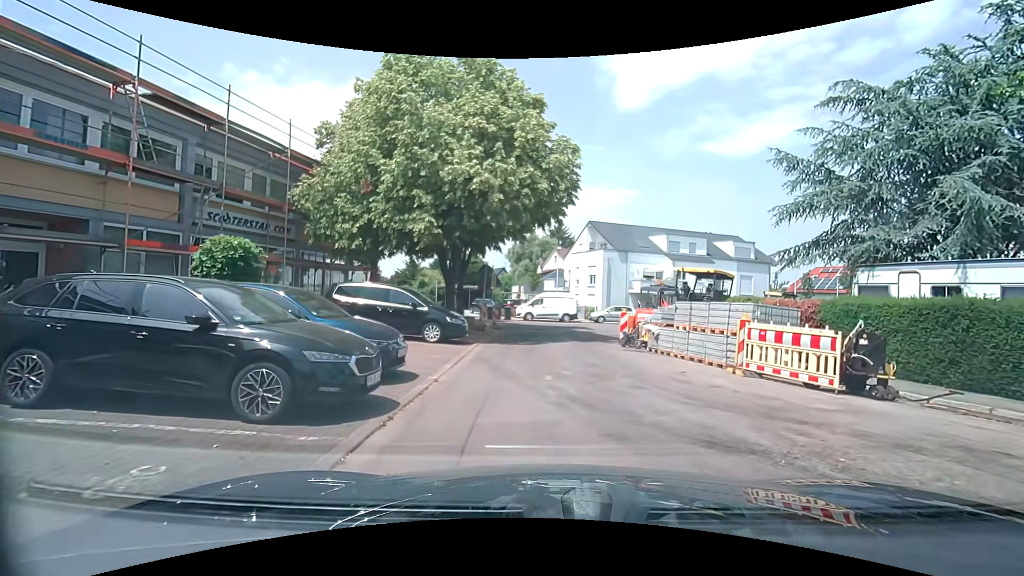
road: residential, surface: asphalt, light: Day
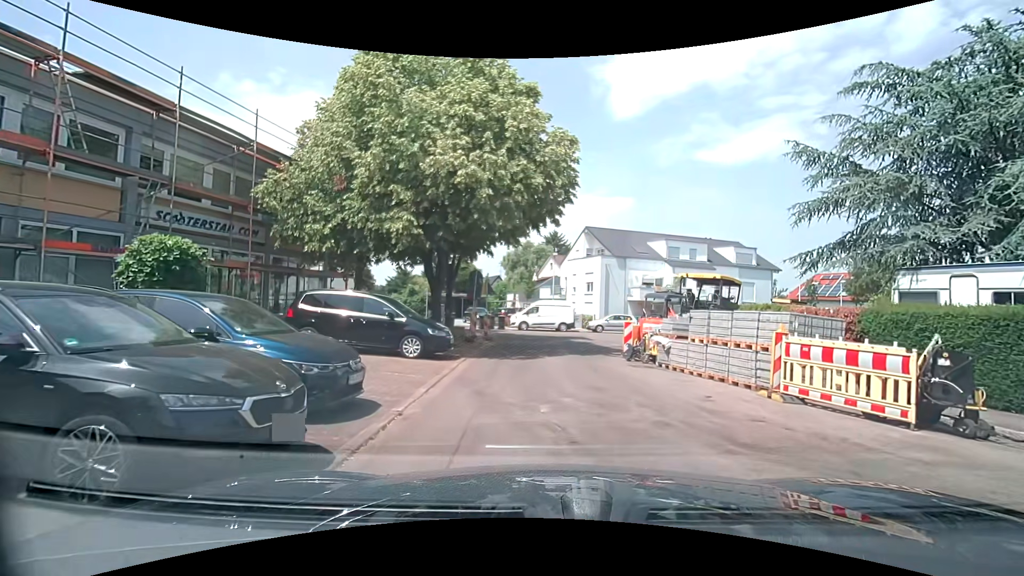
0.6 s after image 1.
(0.0, +1.9) m; -2°
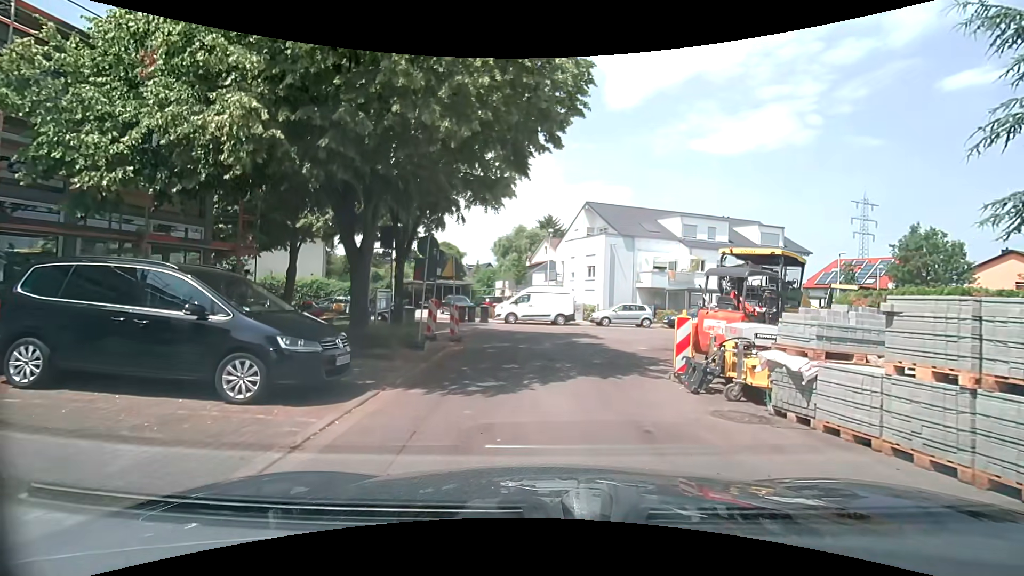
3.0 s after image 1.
(+0.2, +7.4) m; 0°
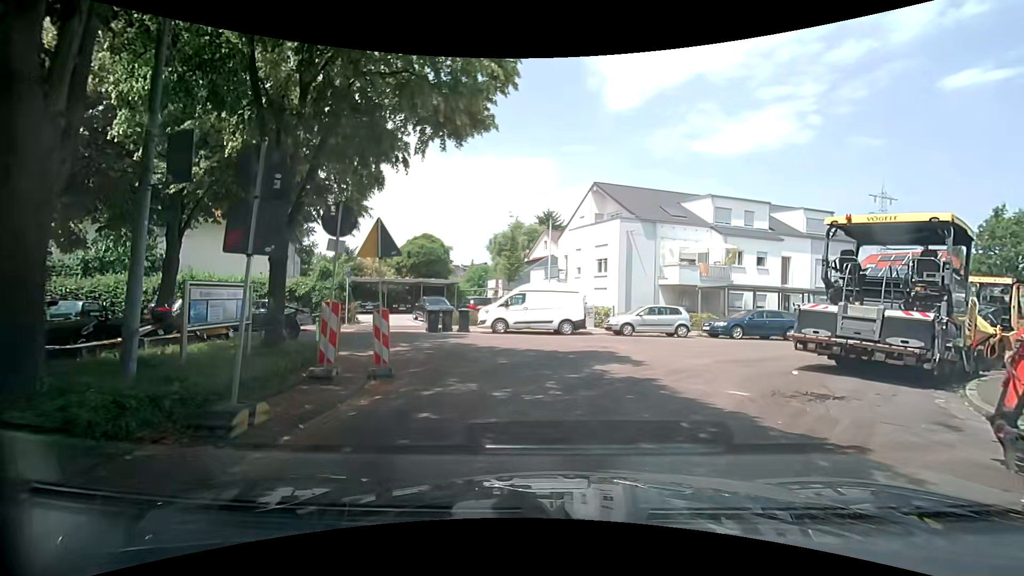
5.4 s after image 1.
(+0.1, +7.8) m; +2°
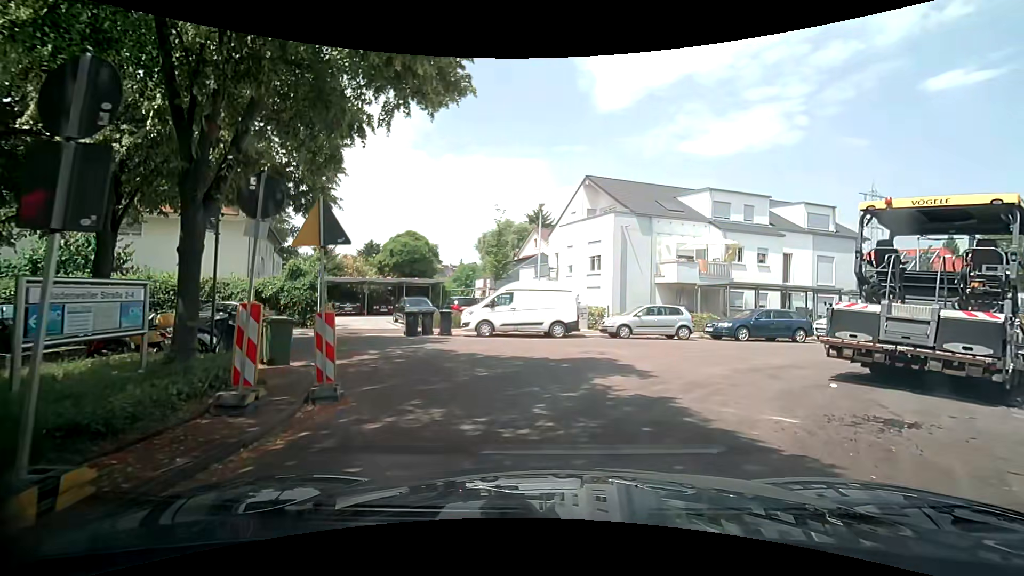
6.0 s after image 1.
(0.0, +2.0) m; -1°
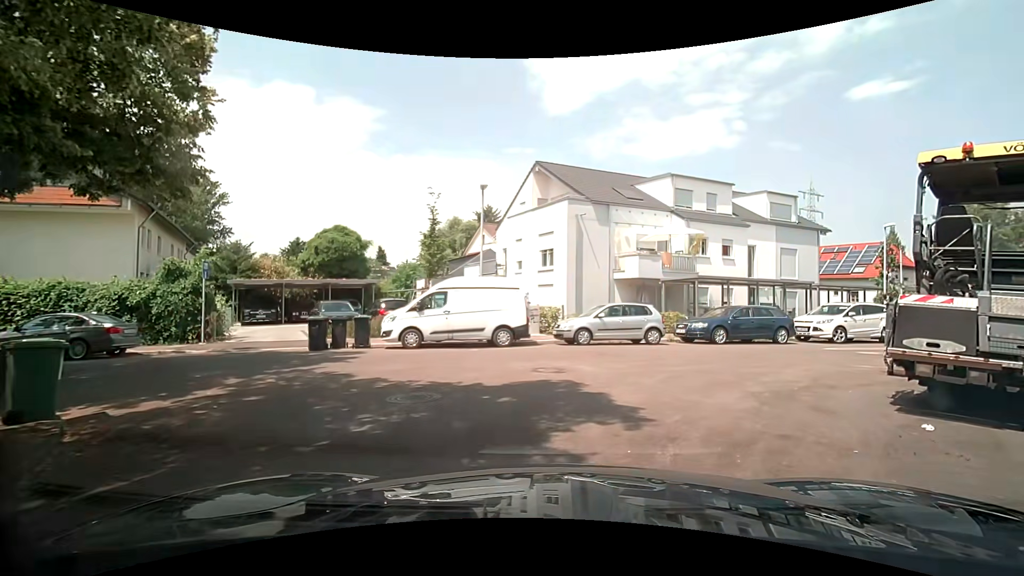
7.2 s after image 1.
(+0.2, +3.9) m; +6°
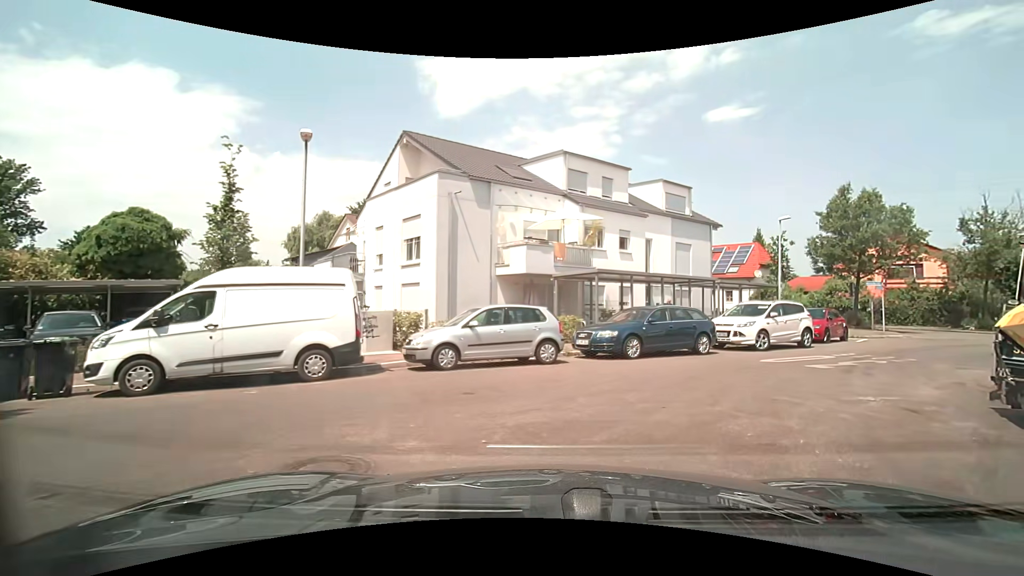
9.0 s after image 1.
(+0.4, +5.8) m; +11°
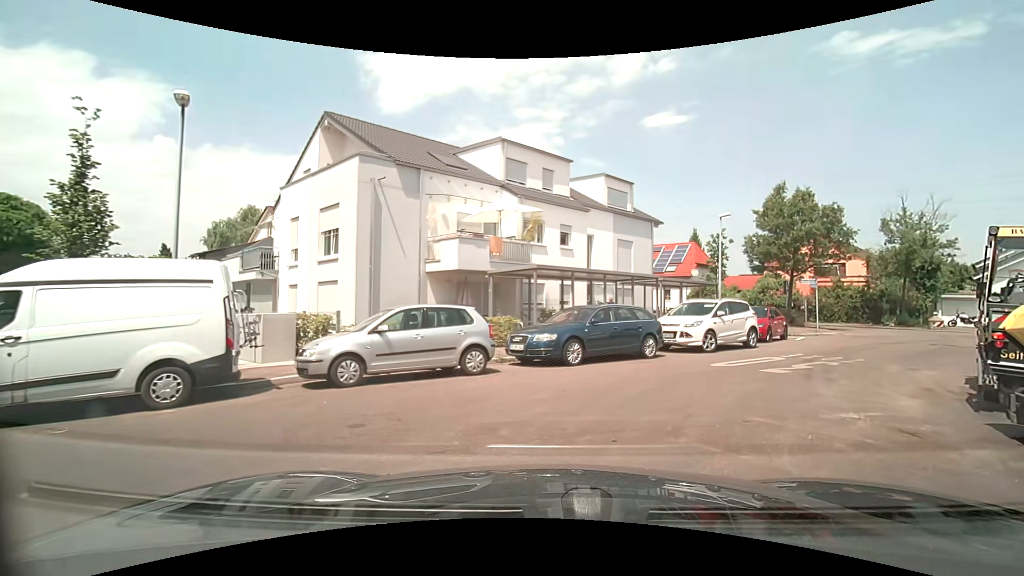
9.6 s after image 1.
(+0.1, +1.9) m; +7°
(+3, +9) (+10, +17) (+18, +23) (+23, +31) (+21, +40) (+14, +48) (+6, +54) (-2, +60) (-9, +66) (-17, +73) m
